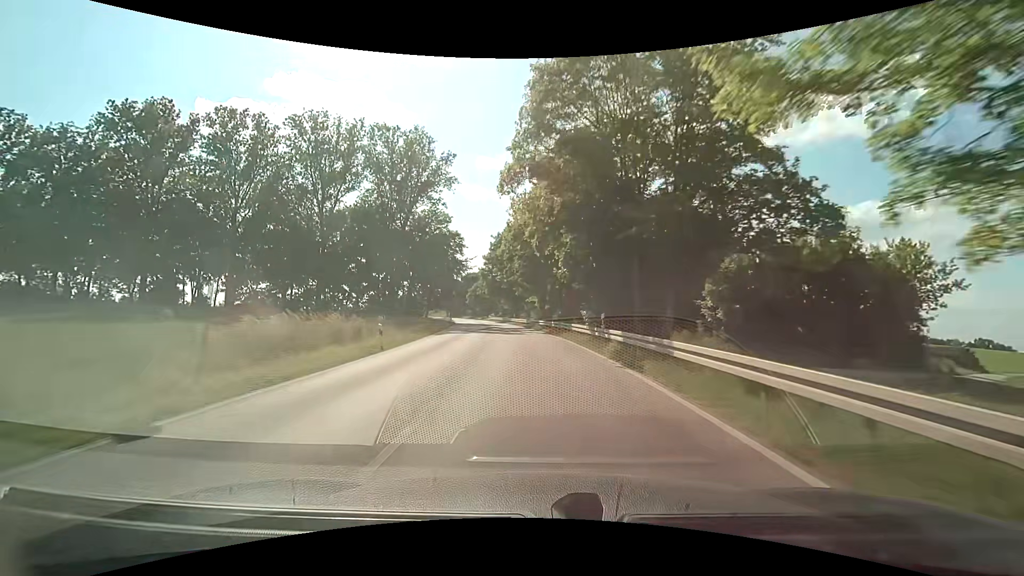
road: secondary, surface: asphalt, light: Day
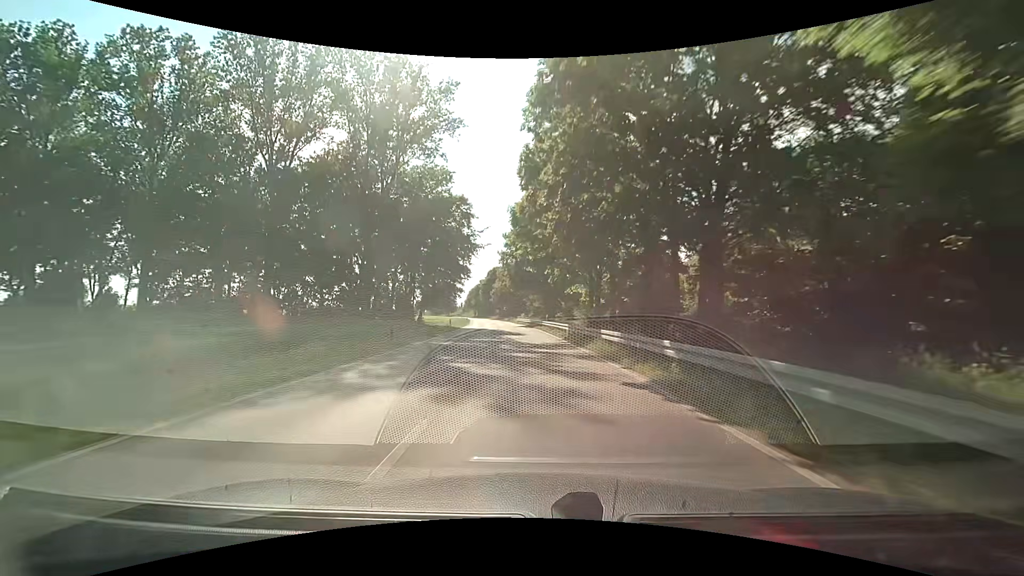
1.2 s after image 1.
(-0.9, +24.4) m; -4°
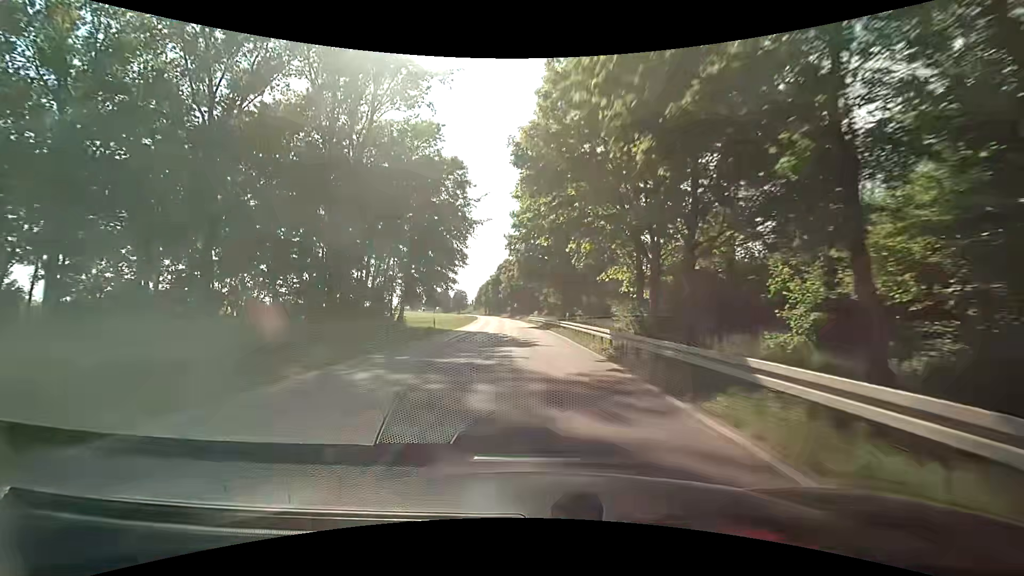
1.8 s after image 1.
(-0.2, +12.5) m; -1°
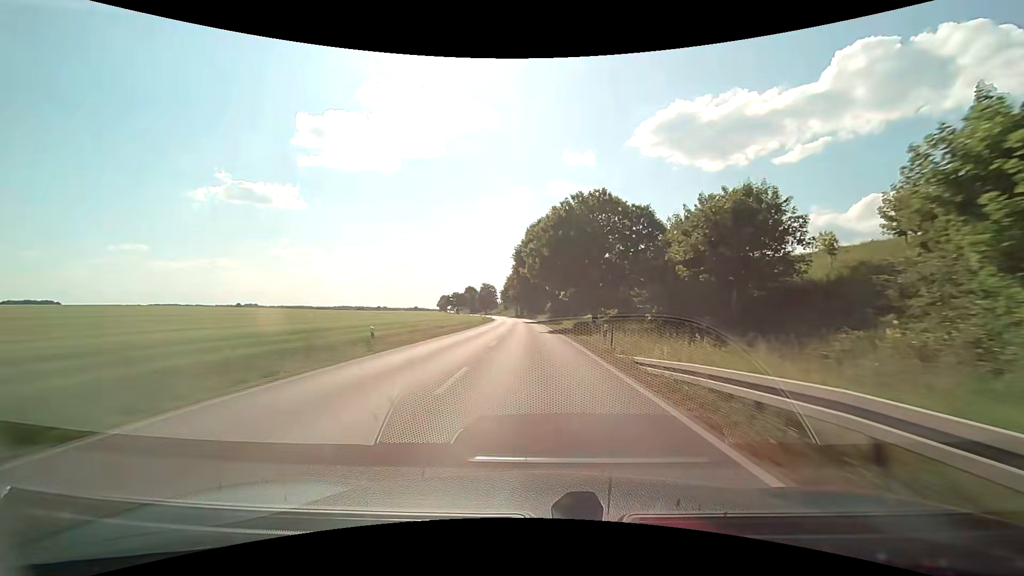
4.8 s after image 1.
(-3.3, +66.1) m; -5°
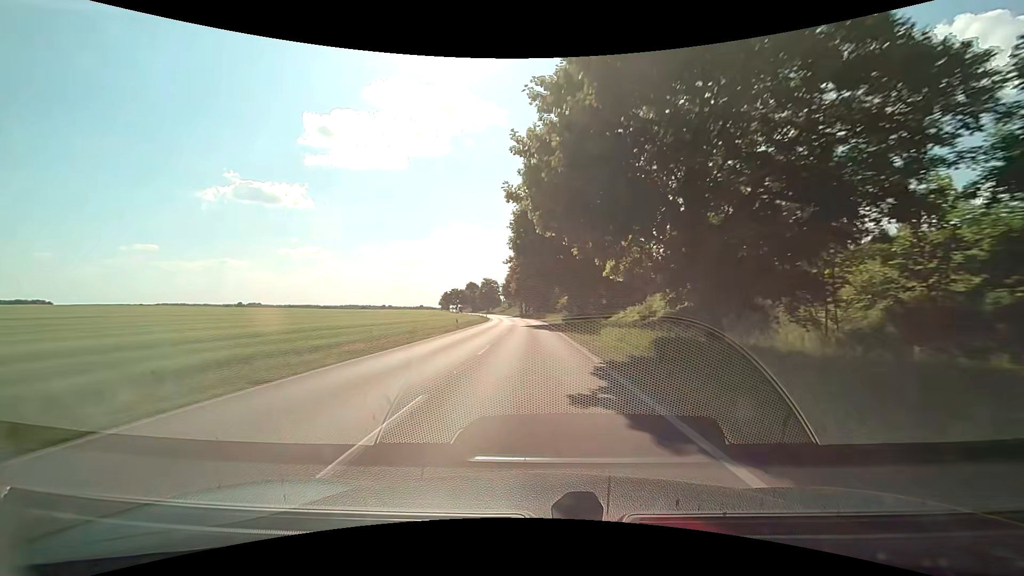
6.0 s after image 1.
(-0.3, +28.4) m; -1°
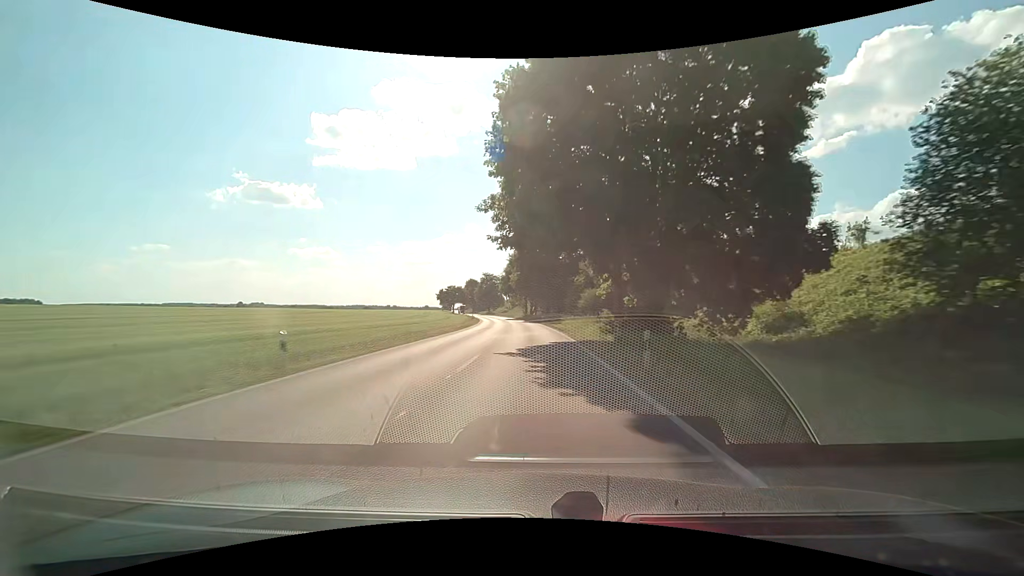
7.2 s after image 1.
(-0.2, +29.4) m; -1°
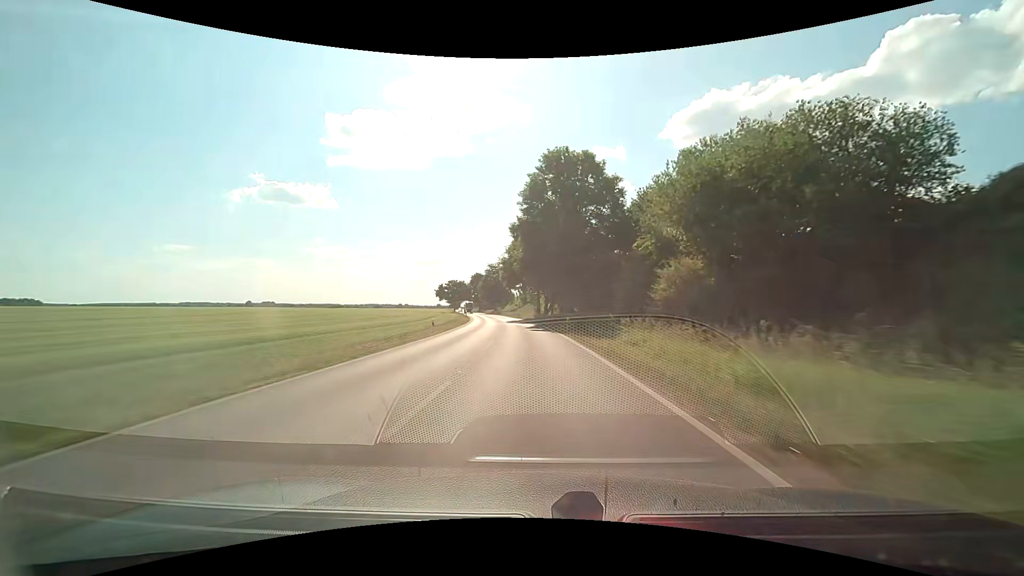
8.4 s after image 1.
(-0.2, +29.8) m; -1°
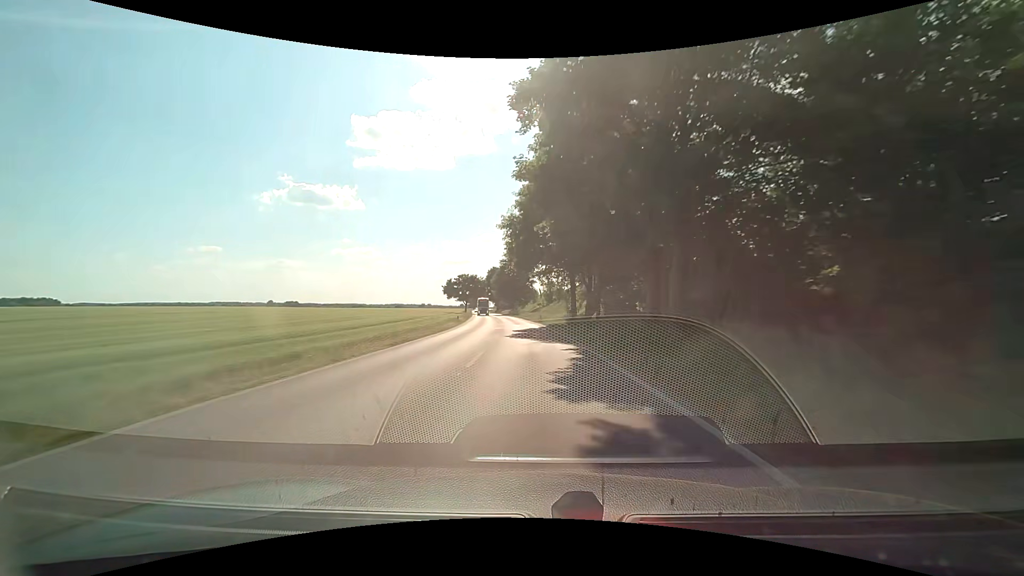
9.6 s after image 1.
(-0.9, +29.9) m; -3°
(0, +10) (0, +20) (-1, +30) (-1, +40) (-2, +50) (-3, +60) (-4, +70) (-5, +80) (-6, +90) (-7, +100) m
